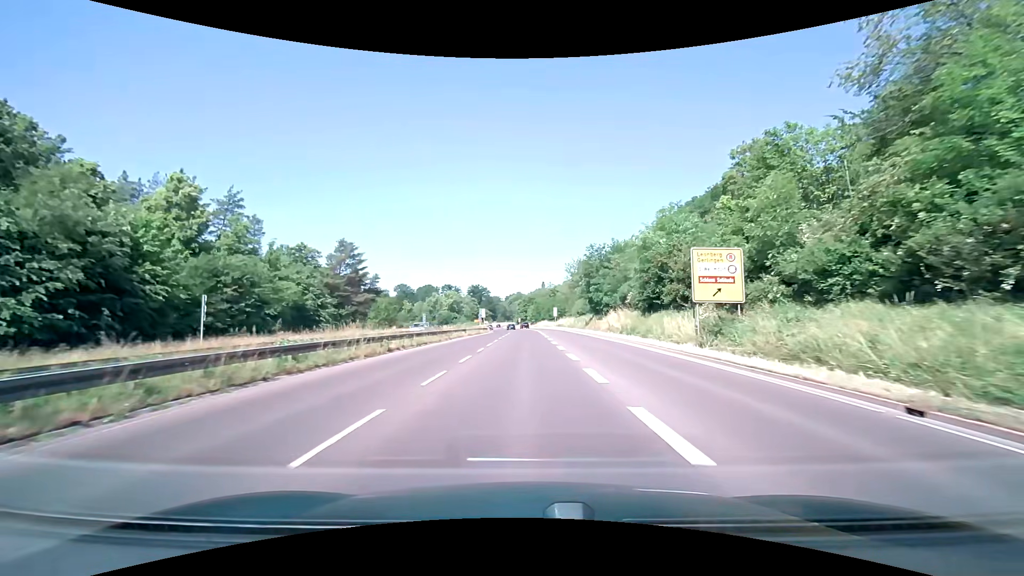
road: trunk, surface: asphalt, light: Day
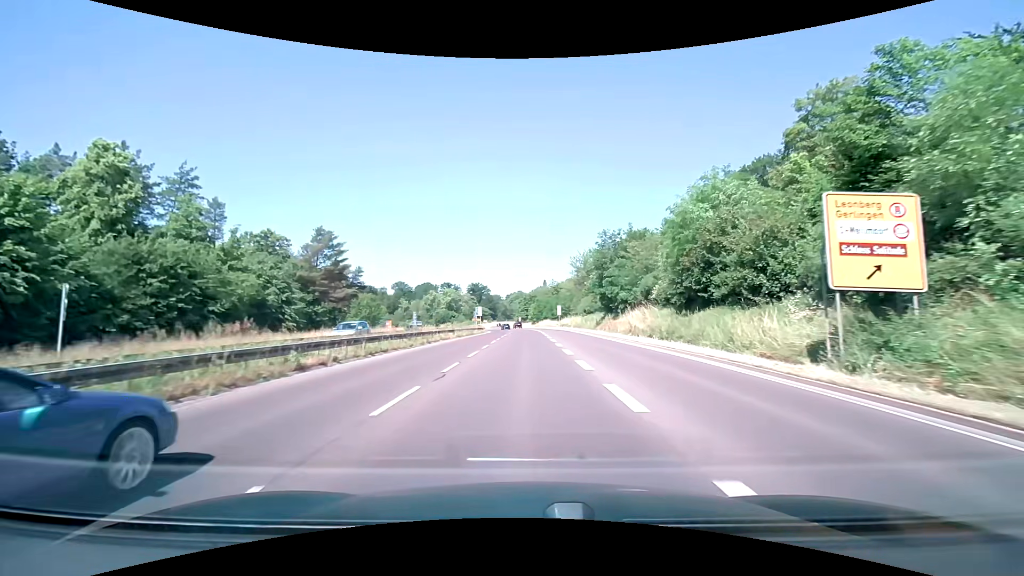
(0.0, +9.5) m; 0°
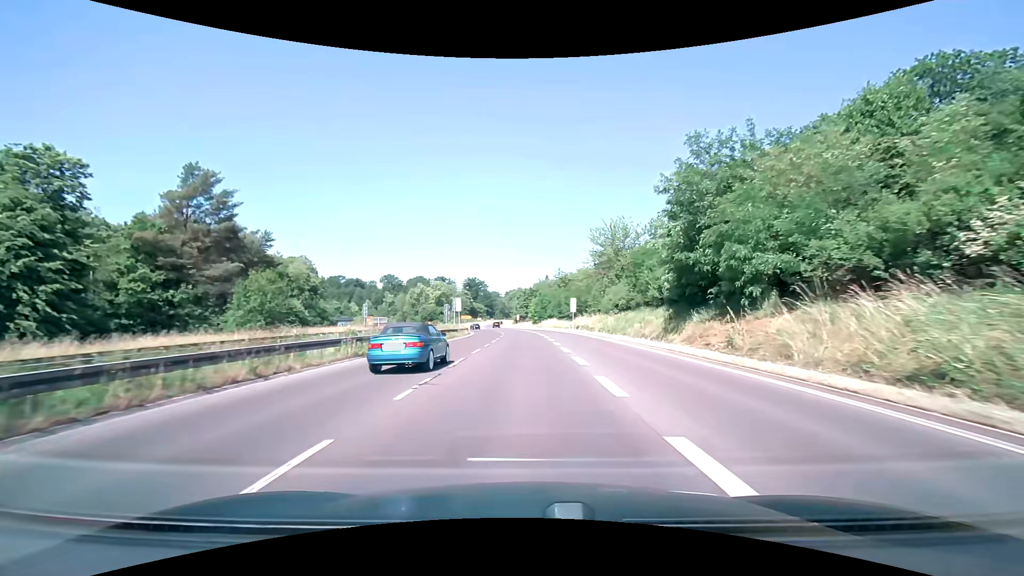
(0.0, +28.4) m; 0°
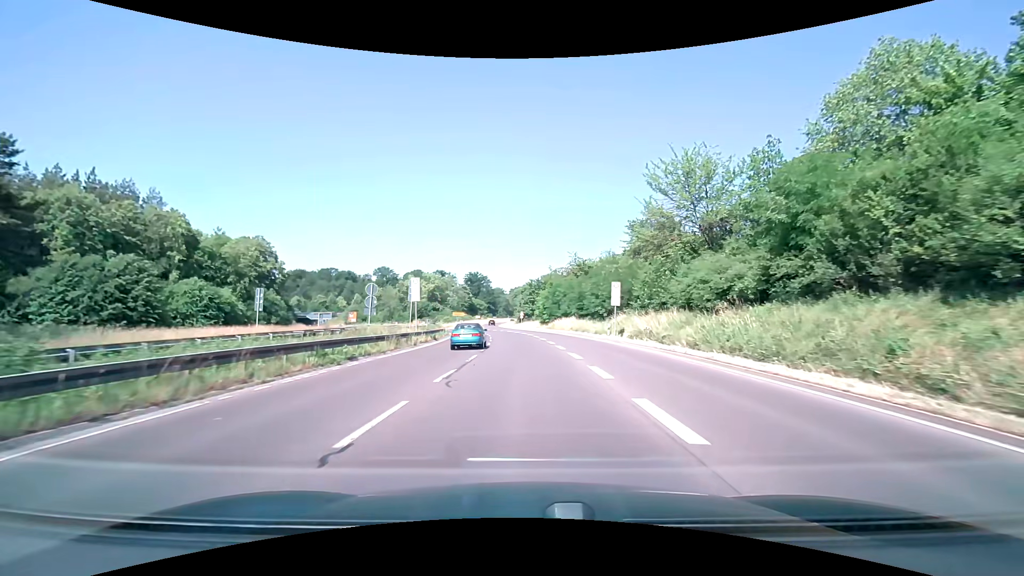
(-0.1, +26.9) m; -1°
